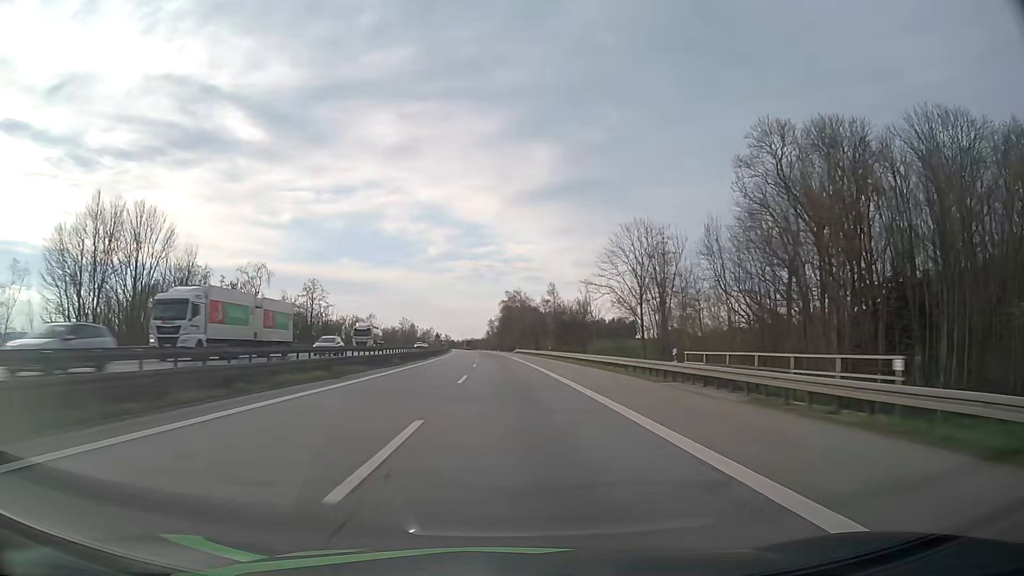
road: motorway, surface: asphalt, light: Day
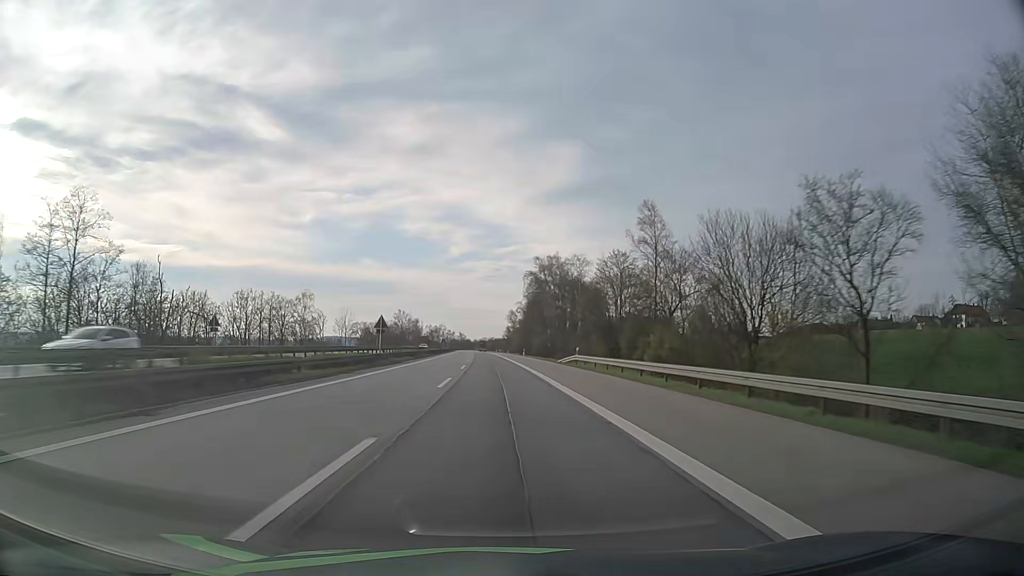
(-1.1, +75.4) m; -2°
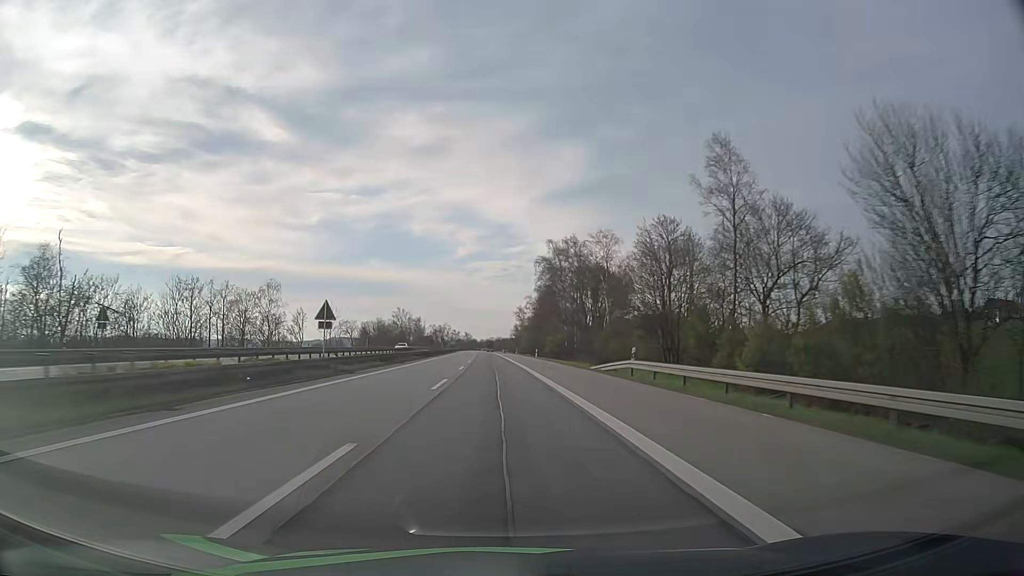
(0.0, +18.9) m; 0°
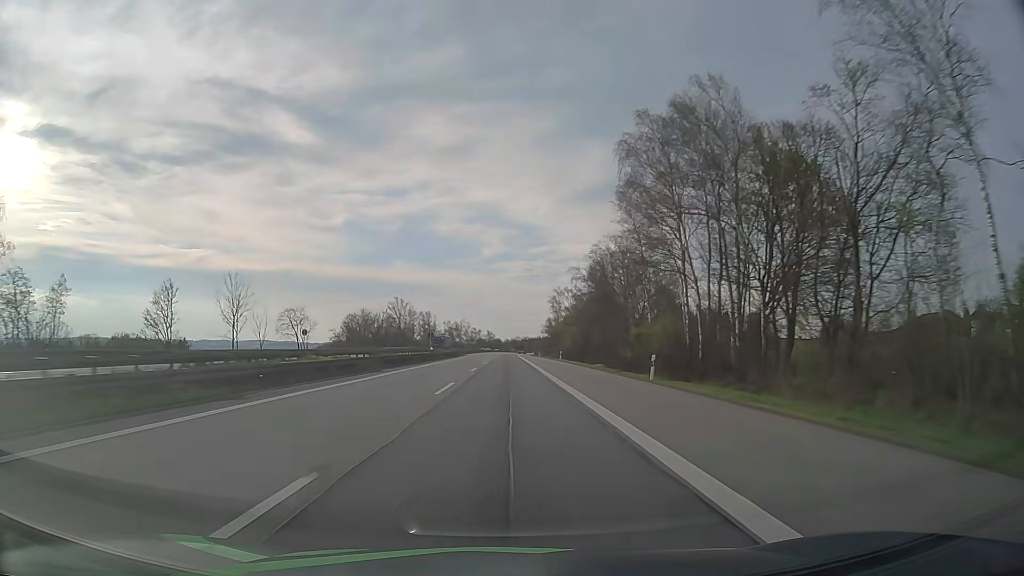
(-1.0, +56.9) m; -2°
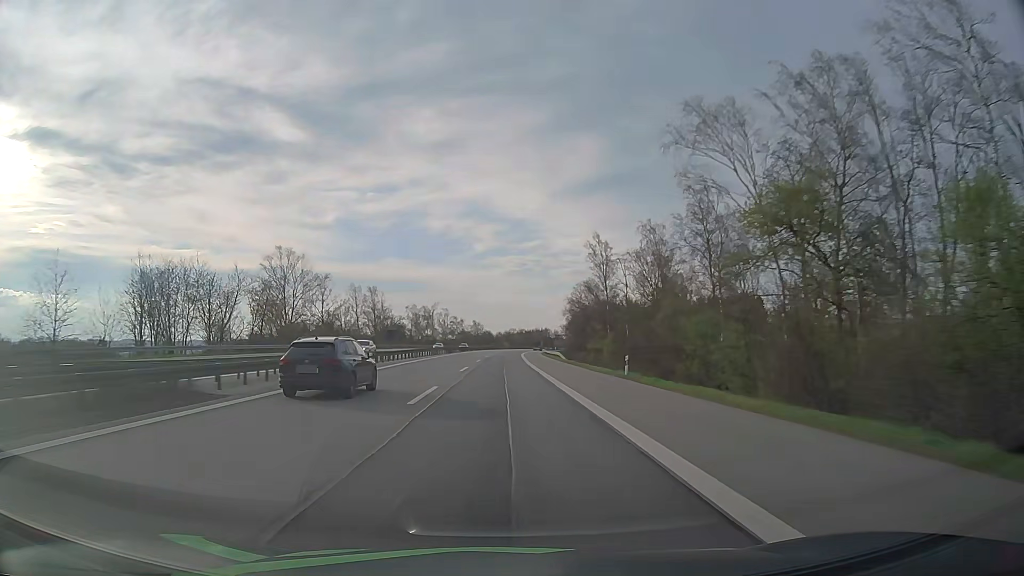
(0.0, +95.2) m; +1°
(0, +10) (0, +20) (0, +30) (0, +40) (0, +50) (0, +60) (0, +70) (0, +80) (0, +90) (0, +100) m
